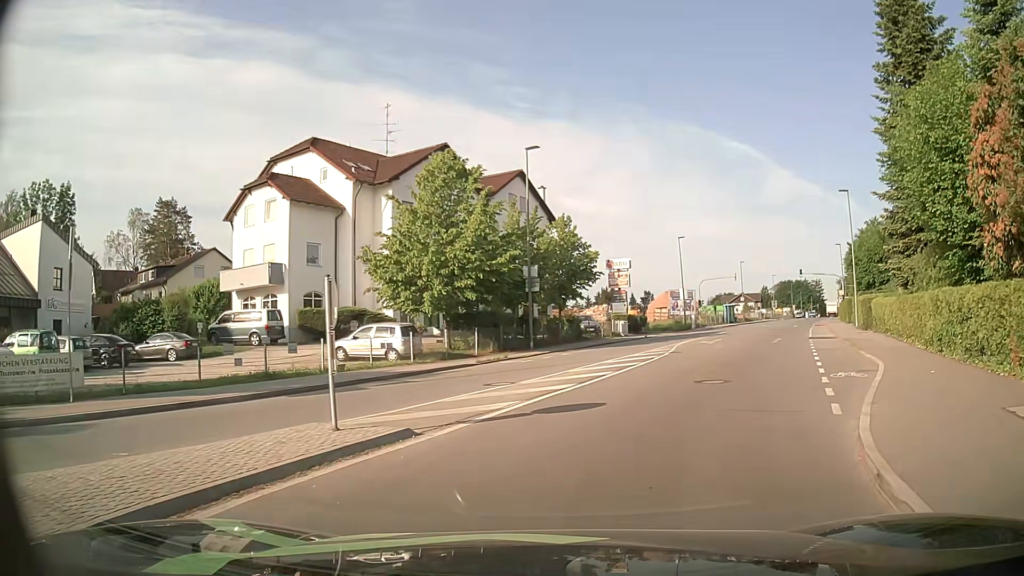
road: tertiary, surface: asphalt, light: Day
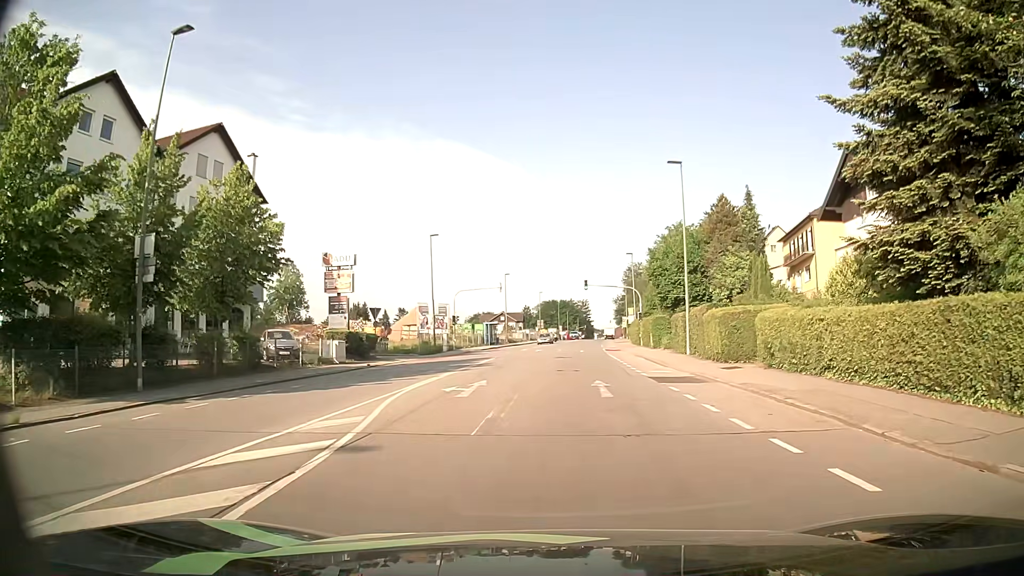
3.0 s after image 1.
(+3.4, +16.3) m; +21°
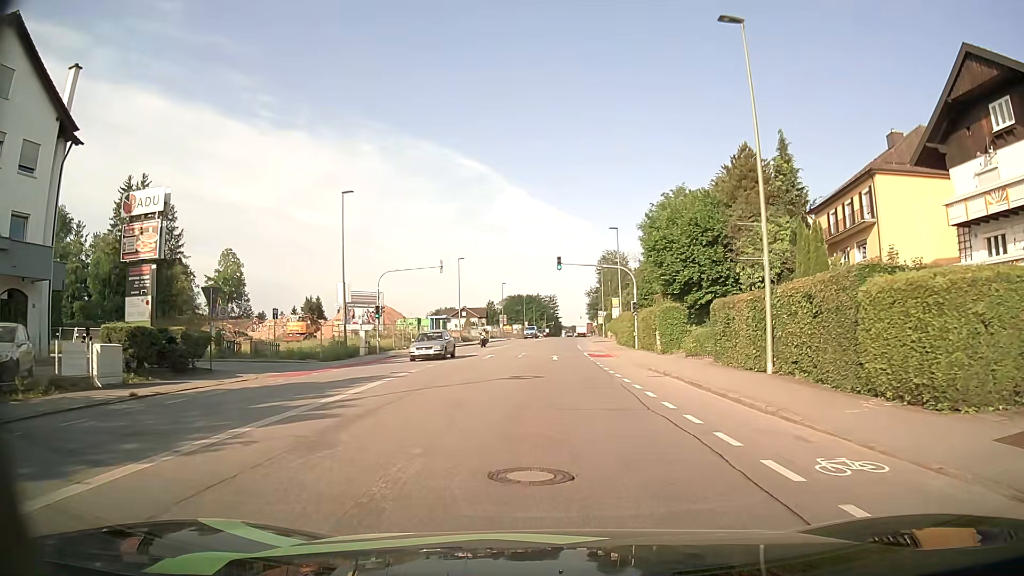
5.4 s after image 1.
(+0.6, +17.7) m; +3°
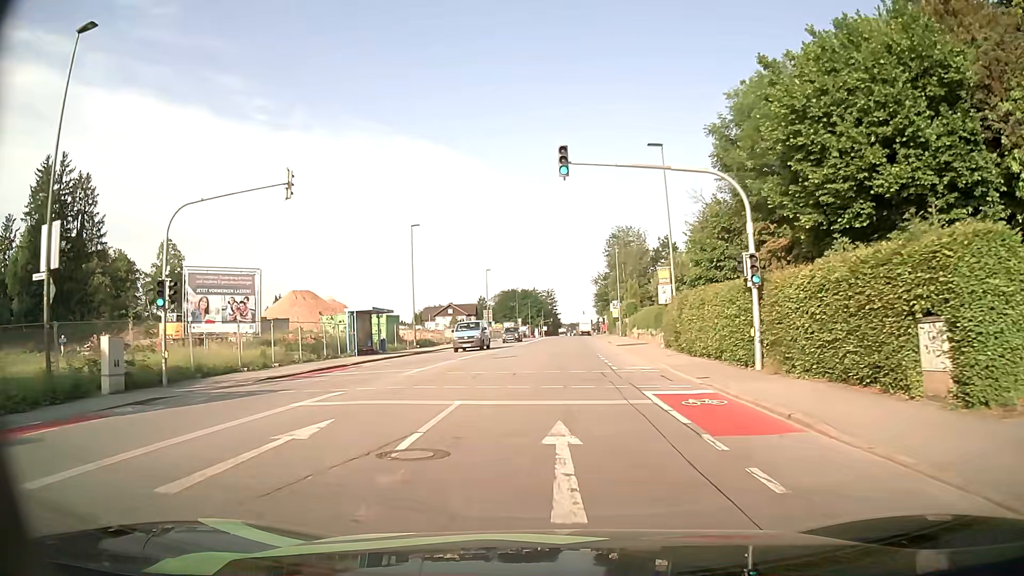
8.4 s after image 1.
(+0.2, +27.0) m; 0°
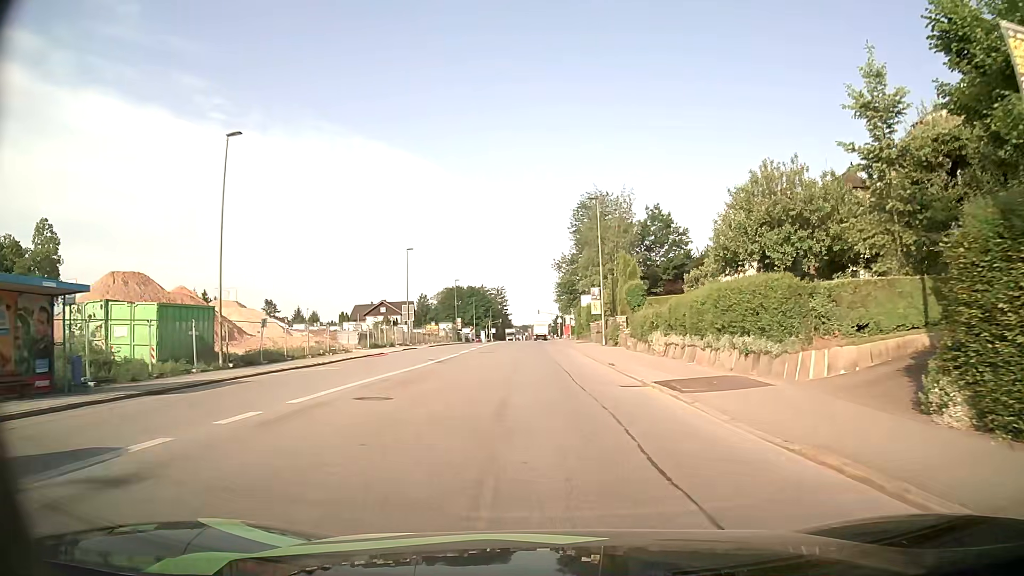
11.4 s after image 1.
(+0.7, +28.5) m; +4°
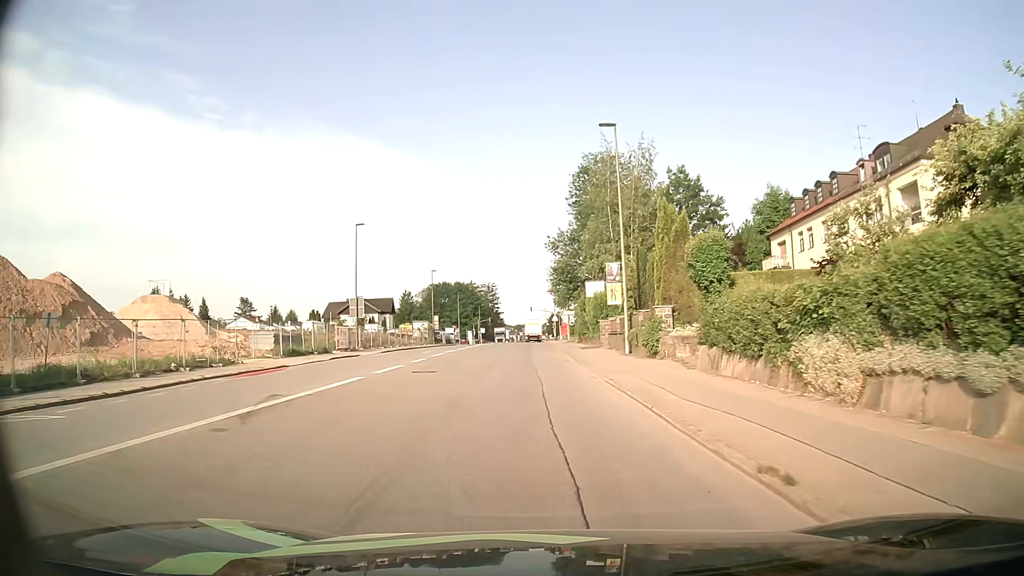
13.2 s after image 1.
(+0.2, +17.5) m; 0°
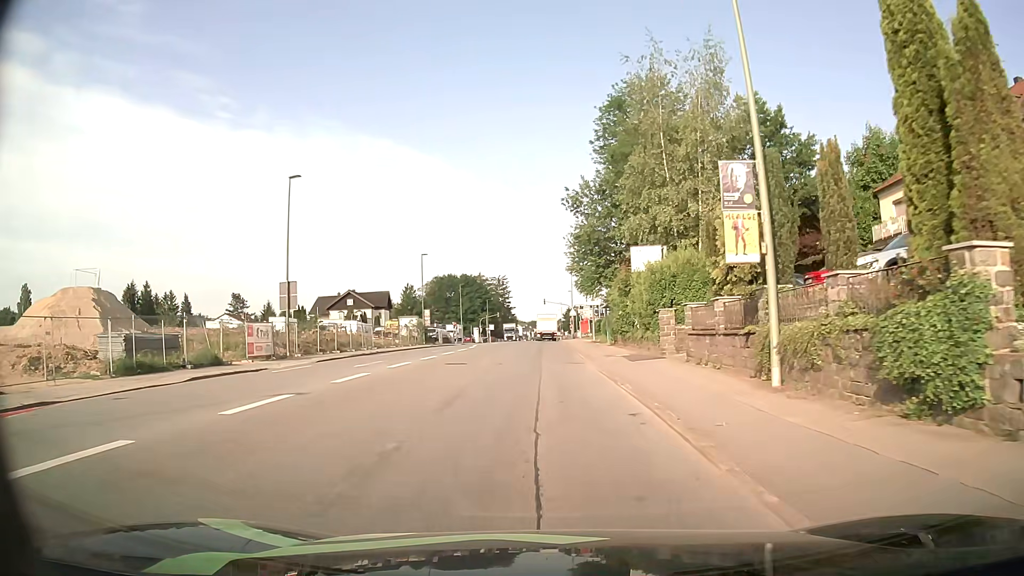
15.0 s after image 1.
(-0.2, +17.9) m; -1°
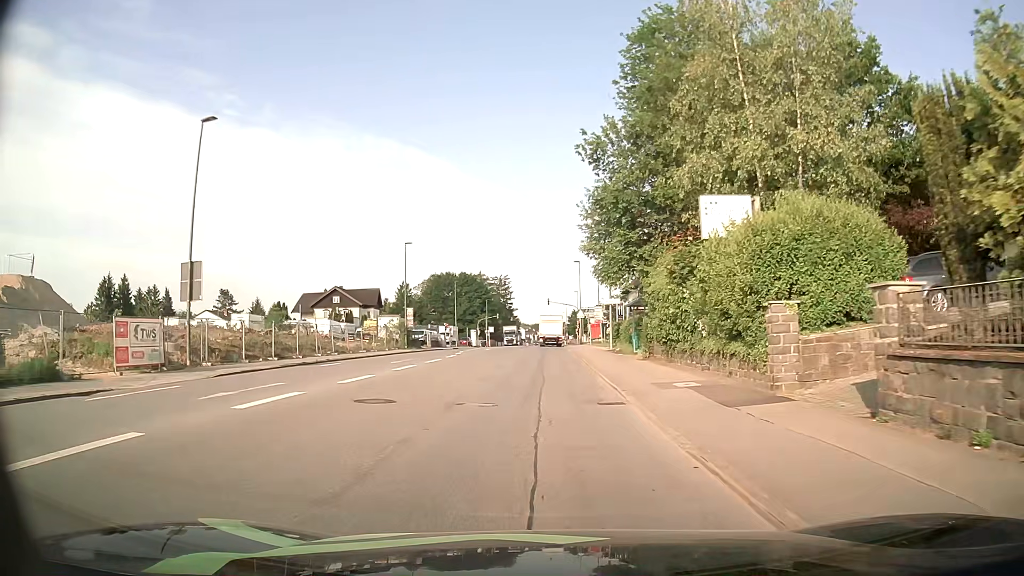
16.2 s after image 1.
(-0.1, +11.6) m; 0°
